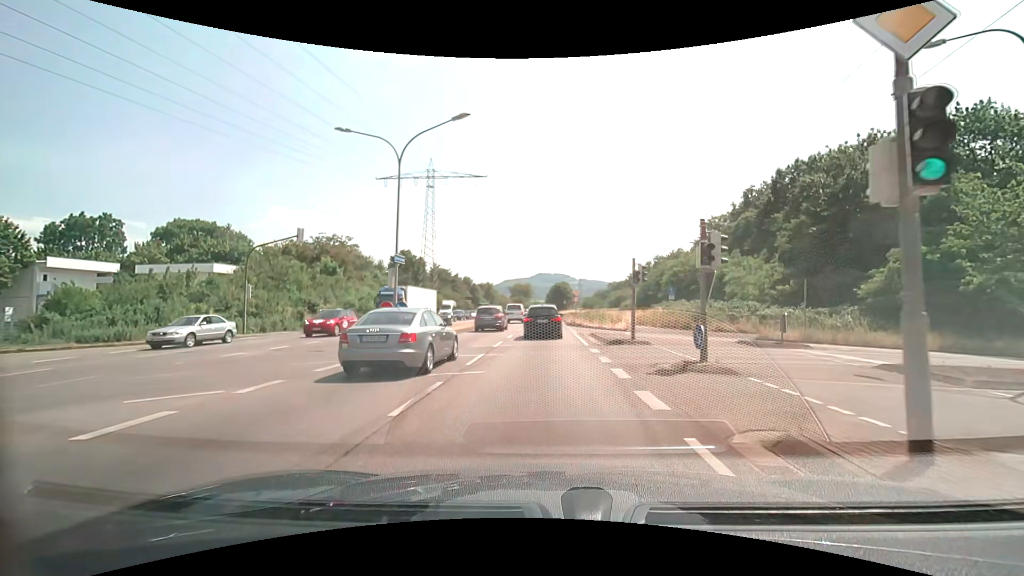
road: trunk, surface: asphalt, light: Day
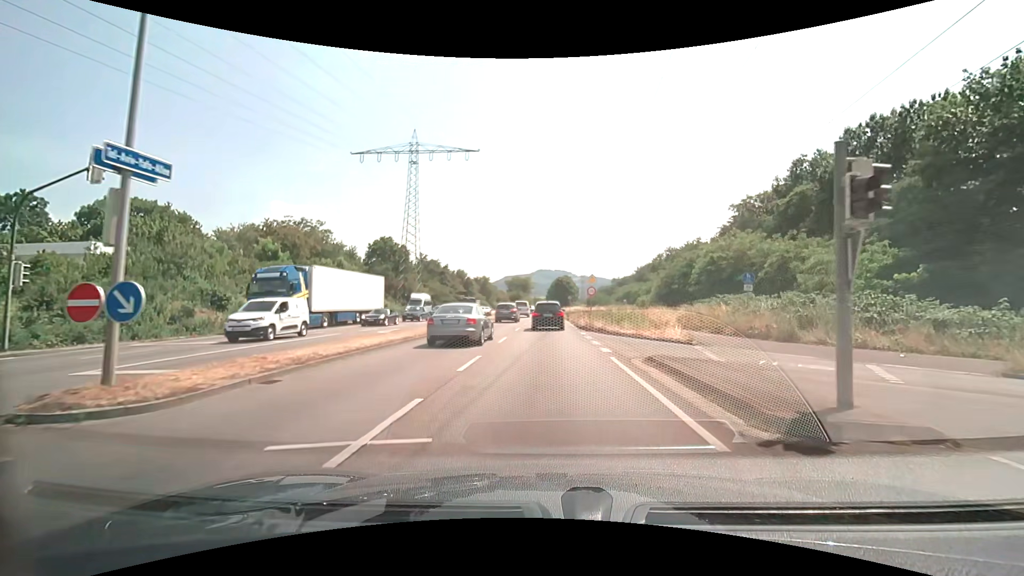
(0.0, +14.5) m; 0°
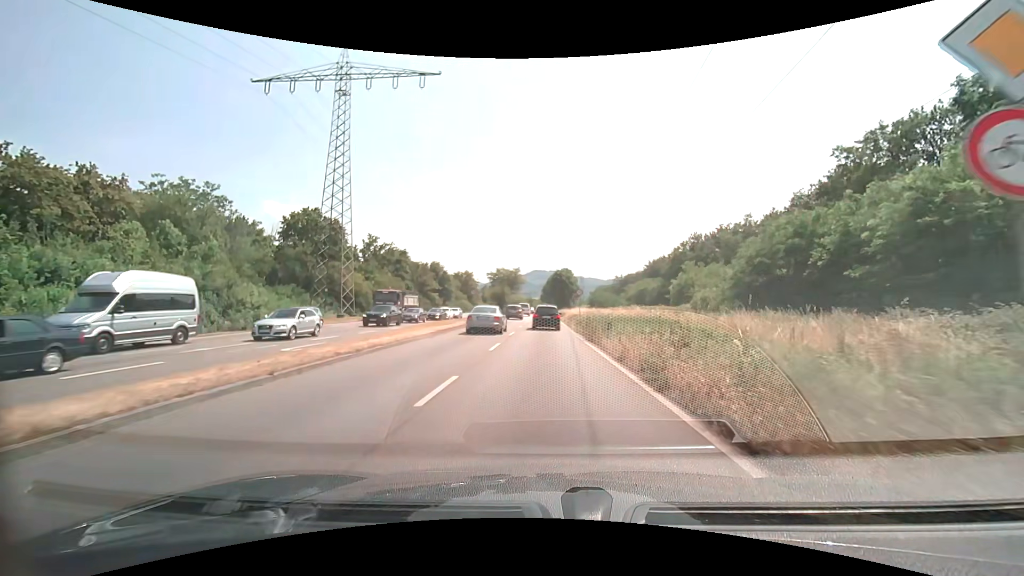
(+0.3, +29.8) m; +1°
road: primary
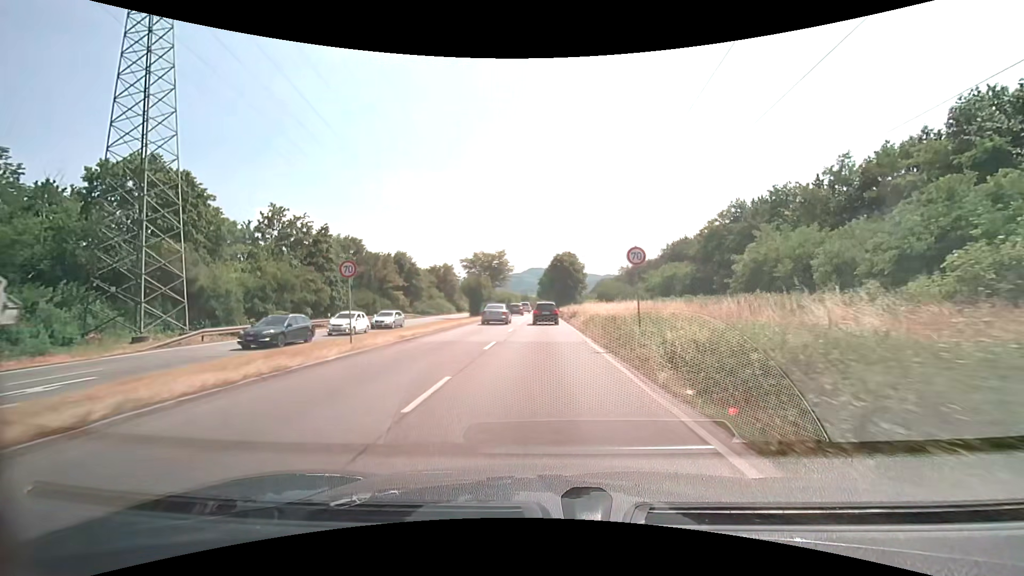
(+0.1, +27.8) m; 0°
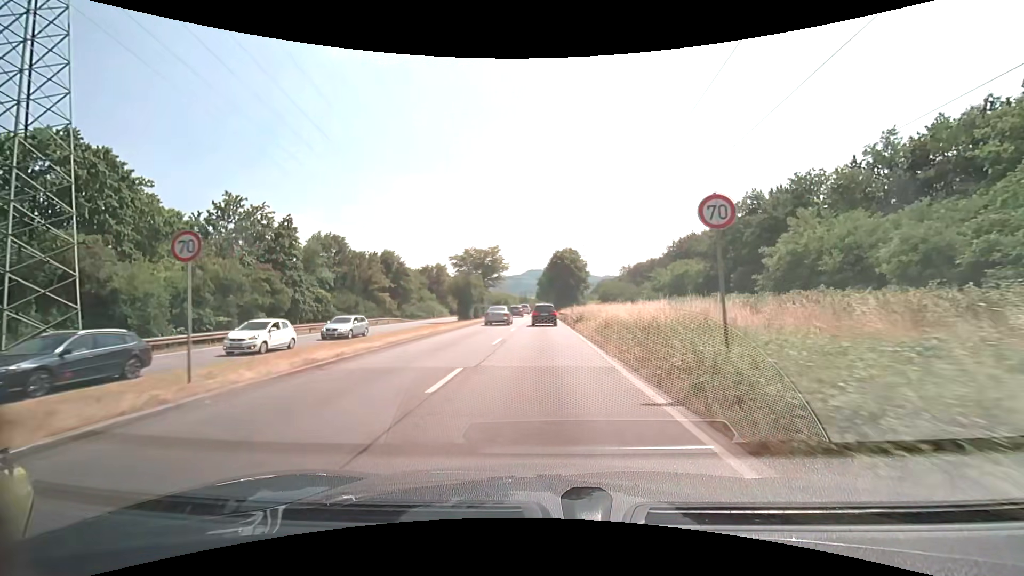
(0.0, +7.4) m; 0°
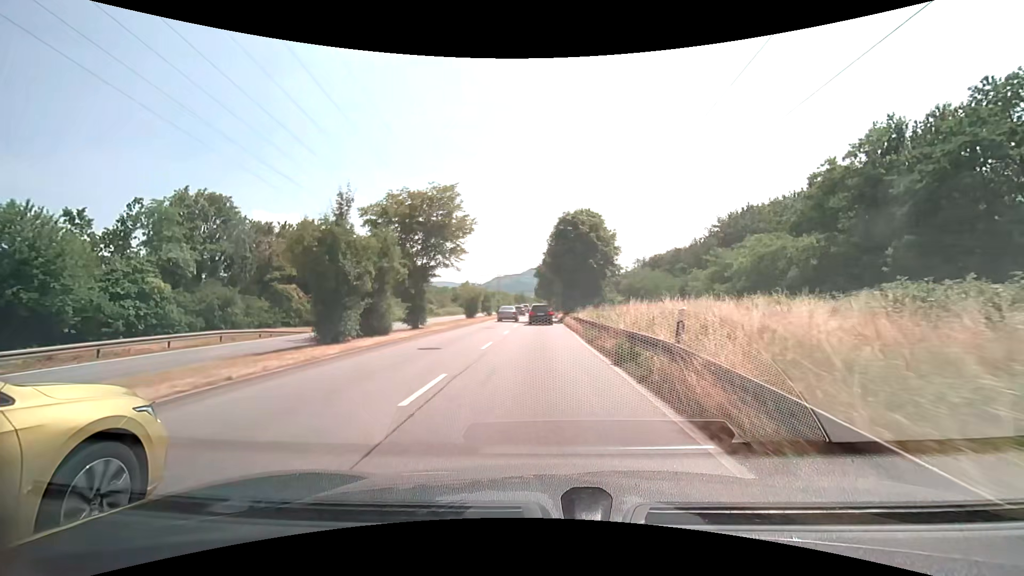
(+0.1, +31.2) m; 0°
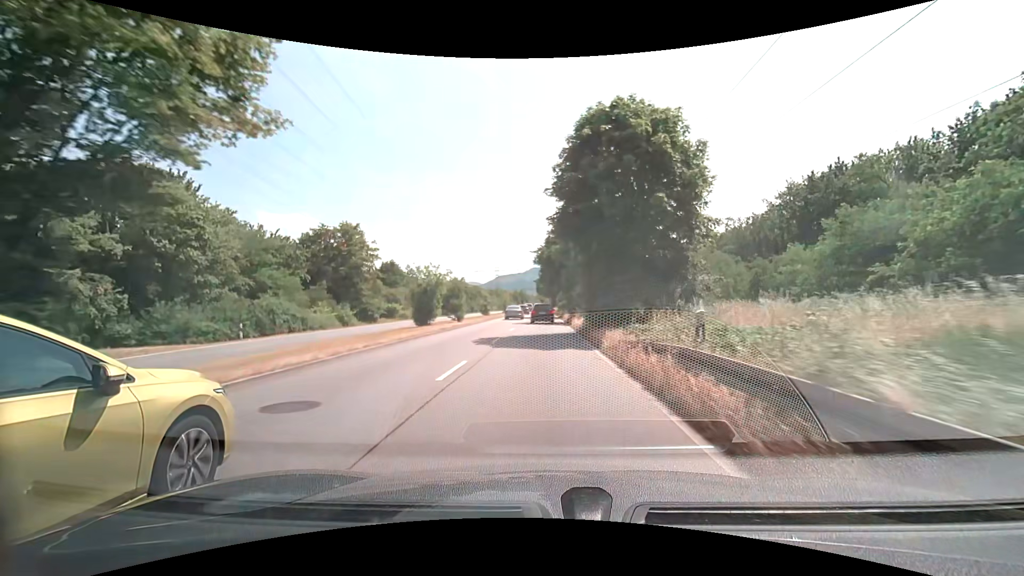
(-0.1, +24.8) m; 0°
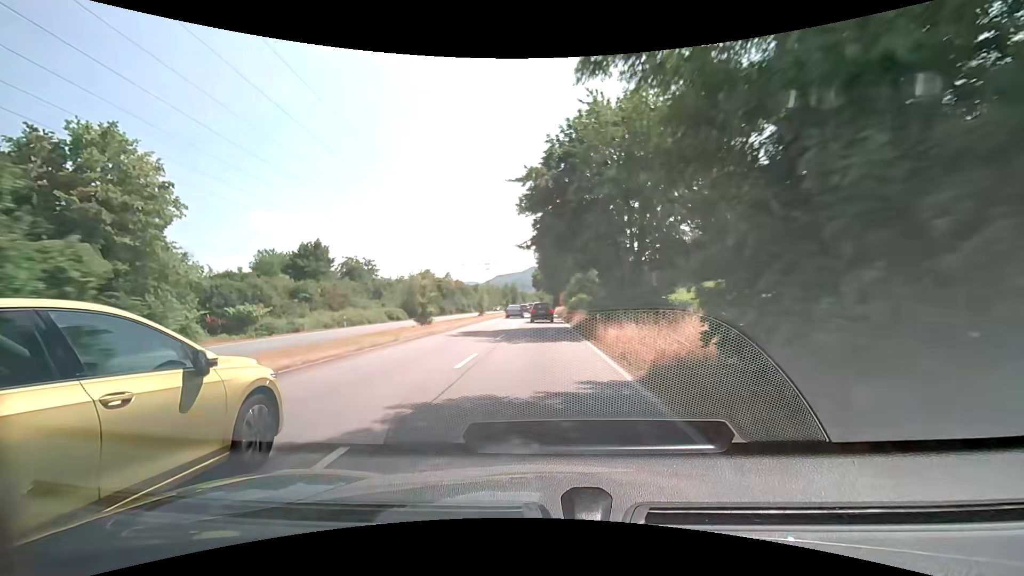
(-0.1, +34.5) m; 0°
(0, +10) (0, +20) (0, +30) (0, +40) (0, +50) (0, +60) (0, +70) (0, +80) (0, +90) (0, +100) m
